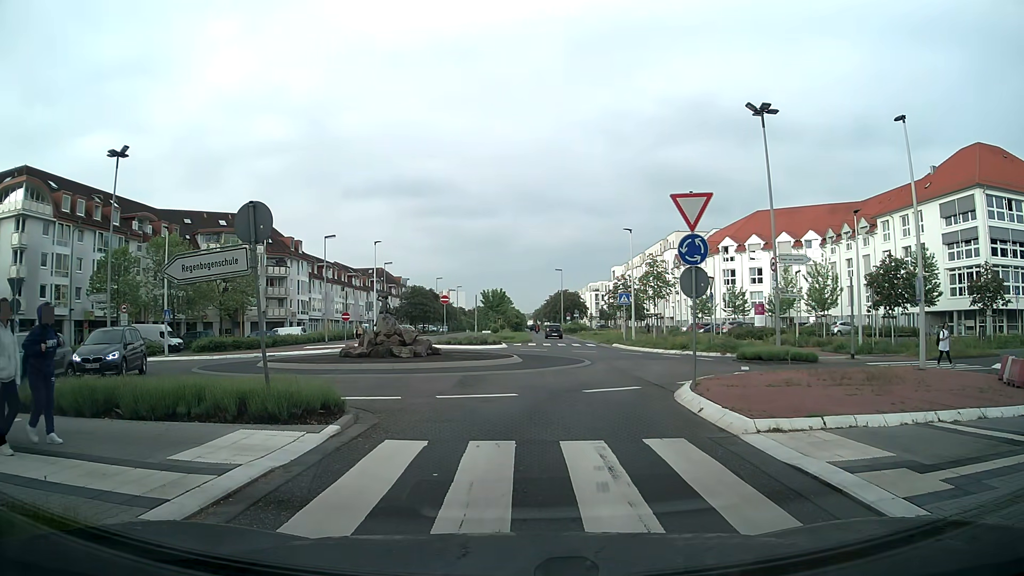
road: secondary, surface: asphalt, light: Day
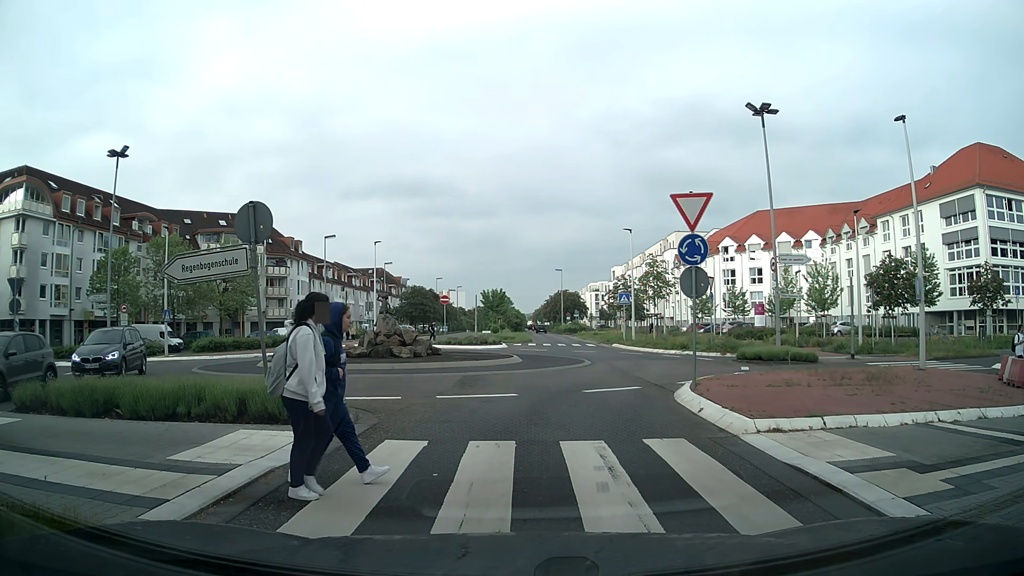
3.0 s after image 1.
(0.0, +0.1) m; 0°
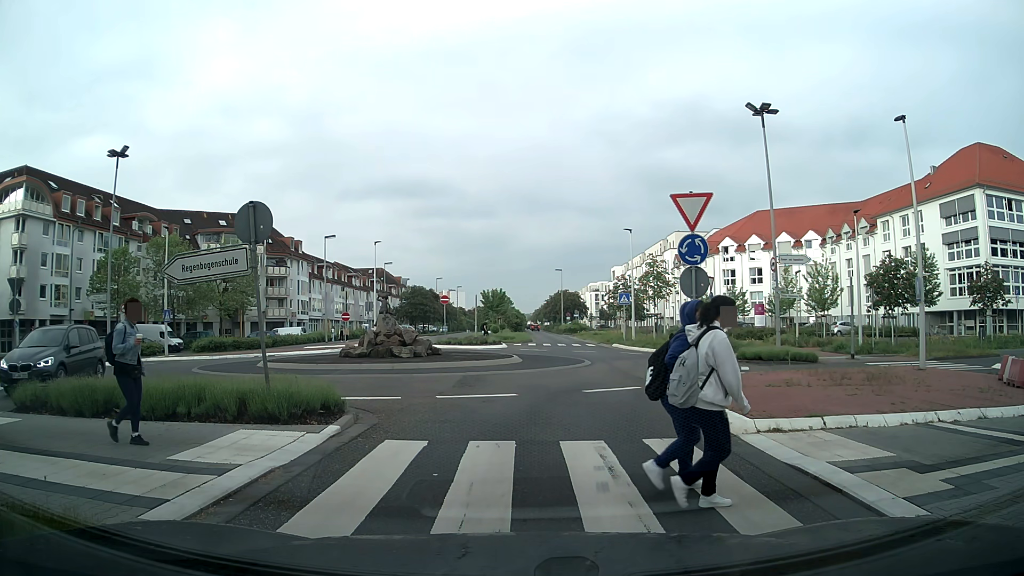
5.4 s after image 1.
(0.0, 0.0) m; 0°
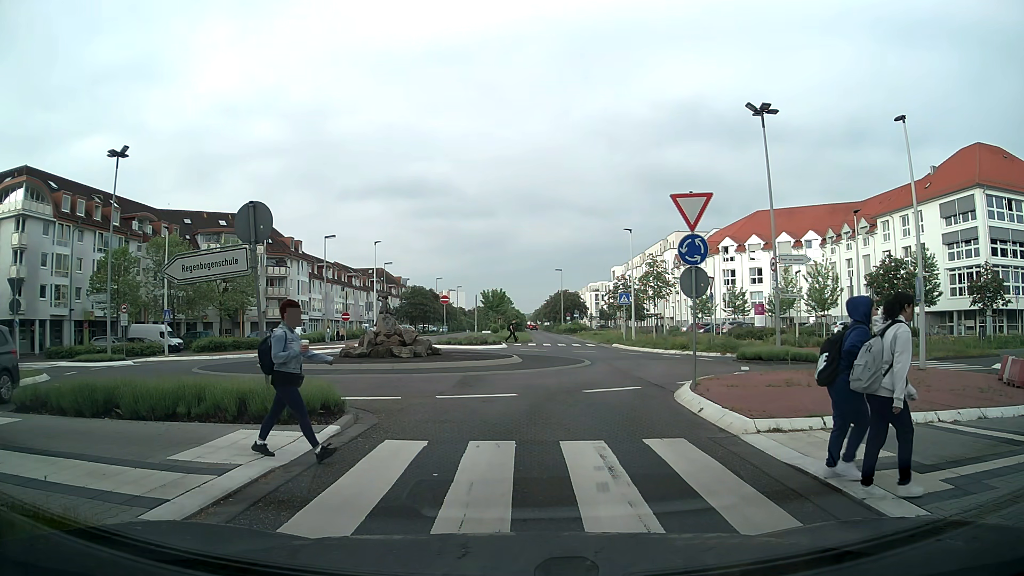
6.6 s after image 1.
(0.0, 0.0) m; 0°
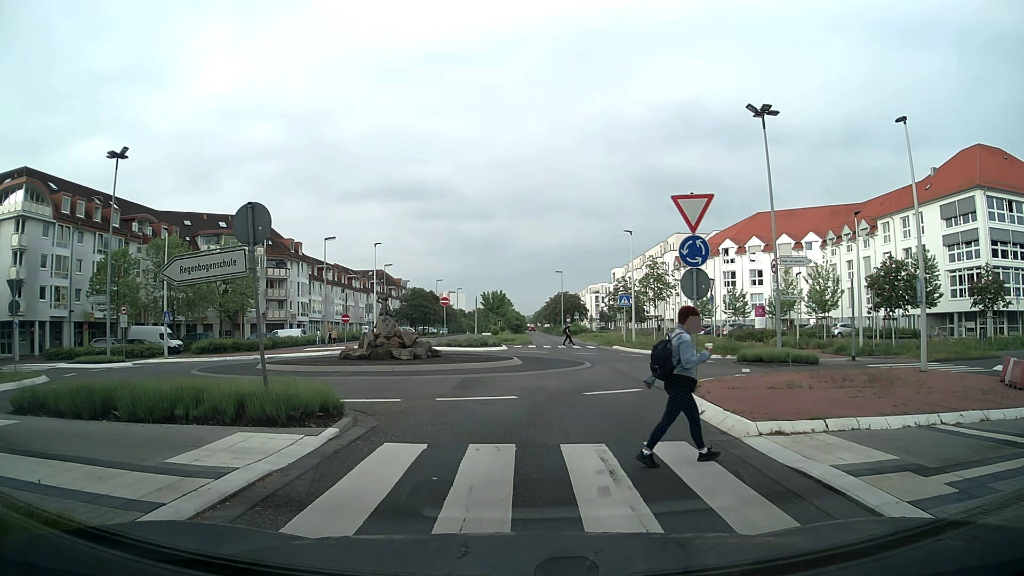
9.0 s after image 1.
(0.0, 0.0) m; 0°
